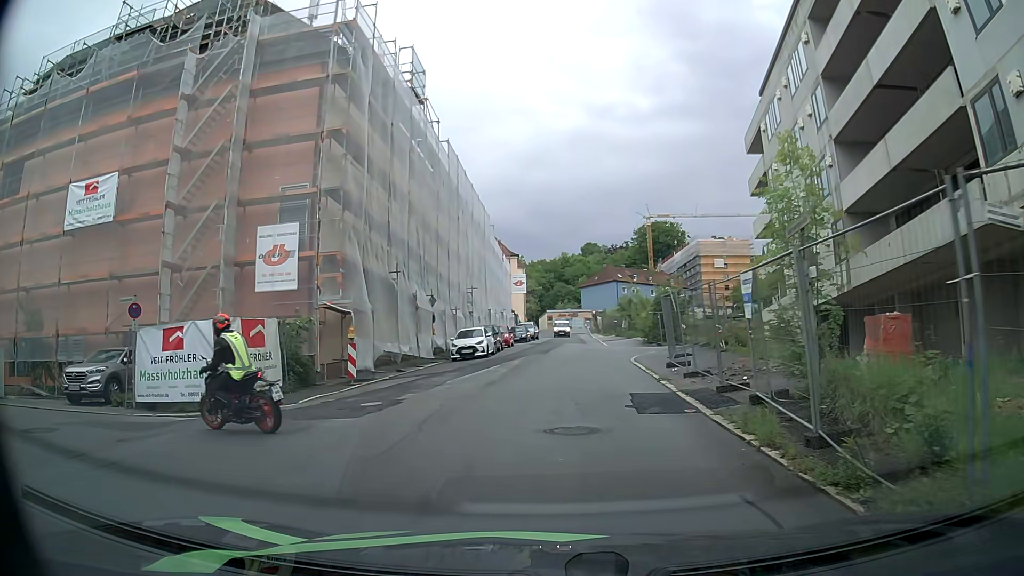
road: residential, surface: asphalt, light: Day
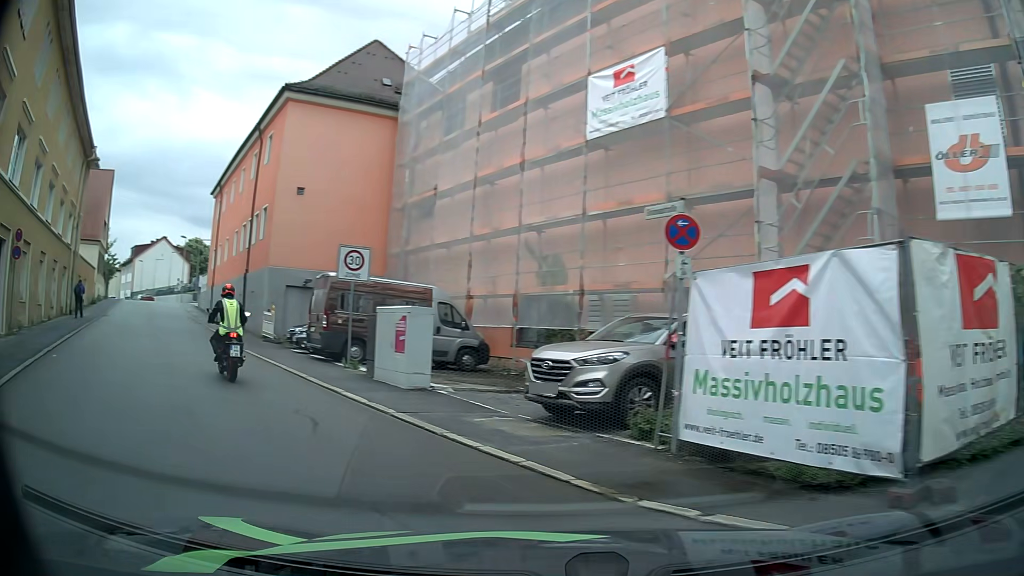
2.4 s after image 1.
(-3.9, +9.5) m; -51°
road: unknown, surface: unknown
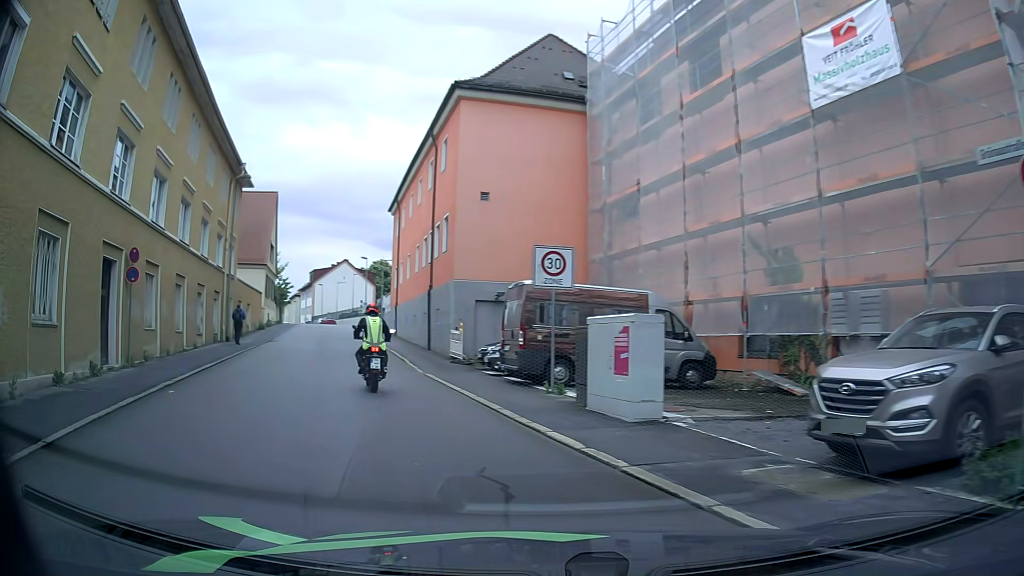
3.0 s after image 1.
(-0.6, +3.0) m; -17°
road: residential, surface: asphalt
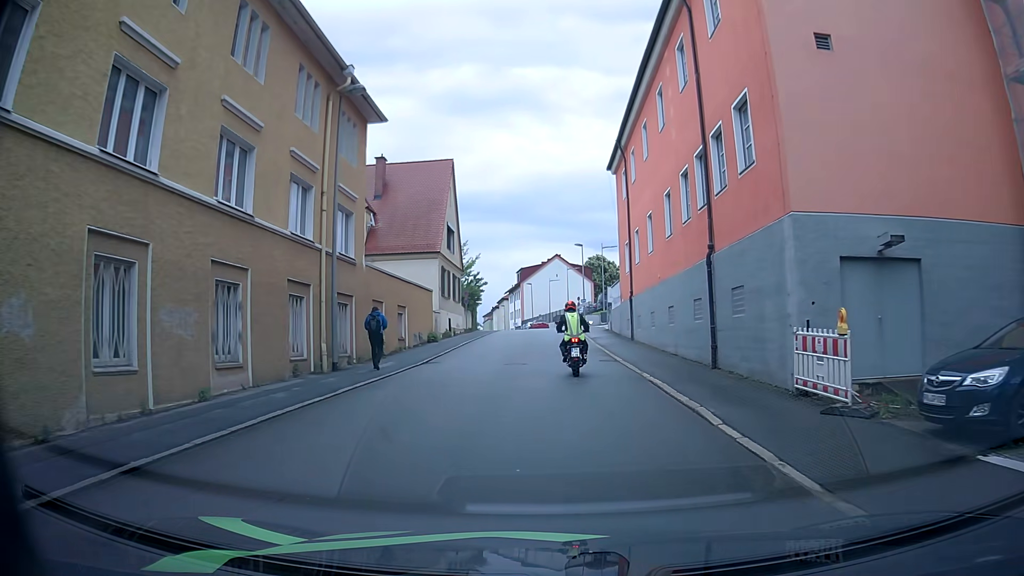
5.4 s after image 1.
(-4.4, +14.7) m; -20°
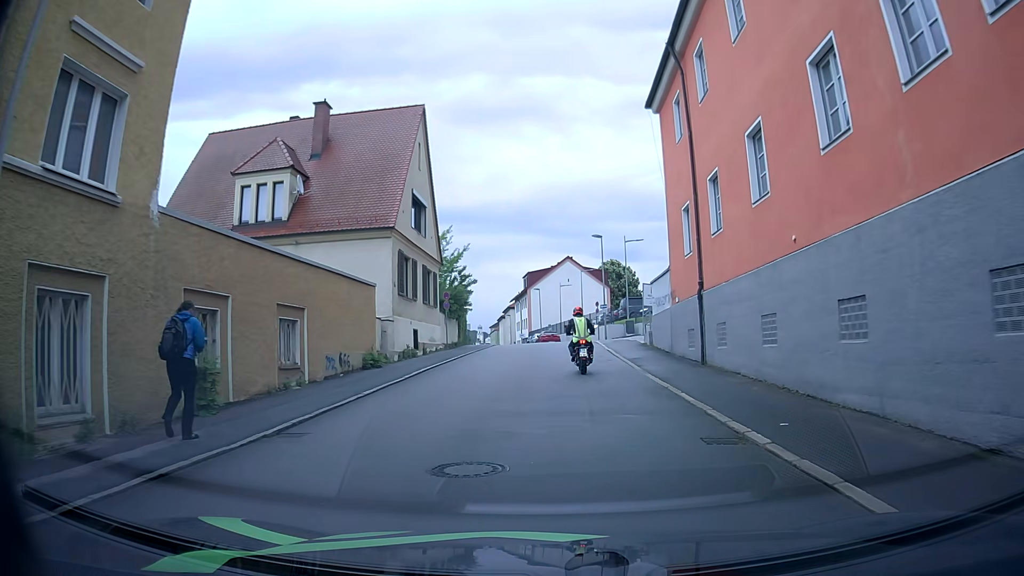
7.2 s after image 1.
(-0.4, +13.5) m; -2°
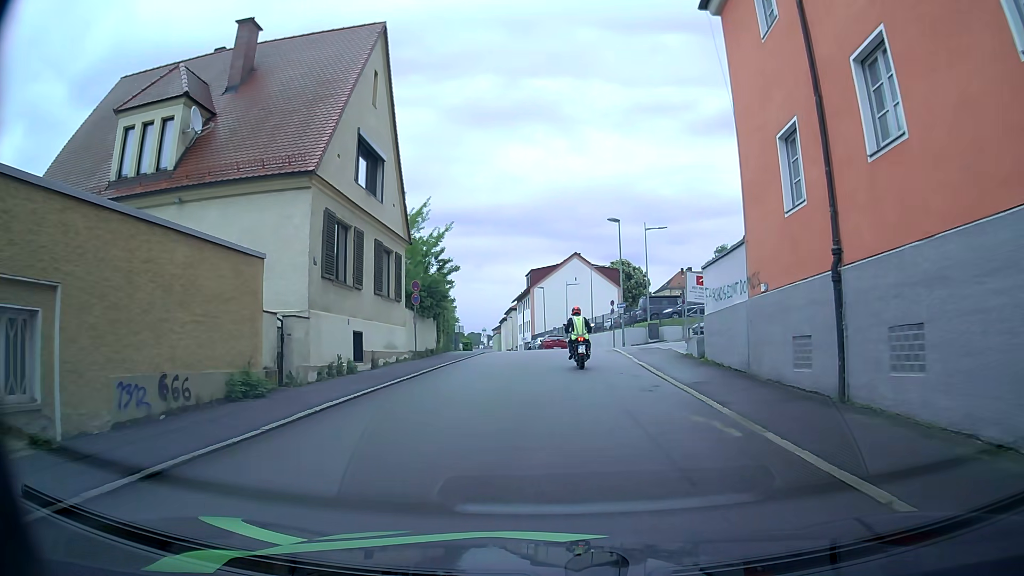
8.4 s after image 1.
(0.0, +9.3) m; -1°
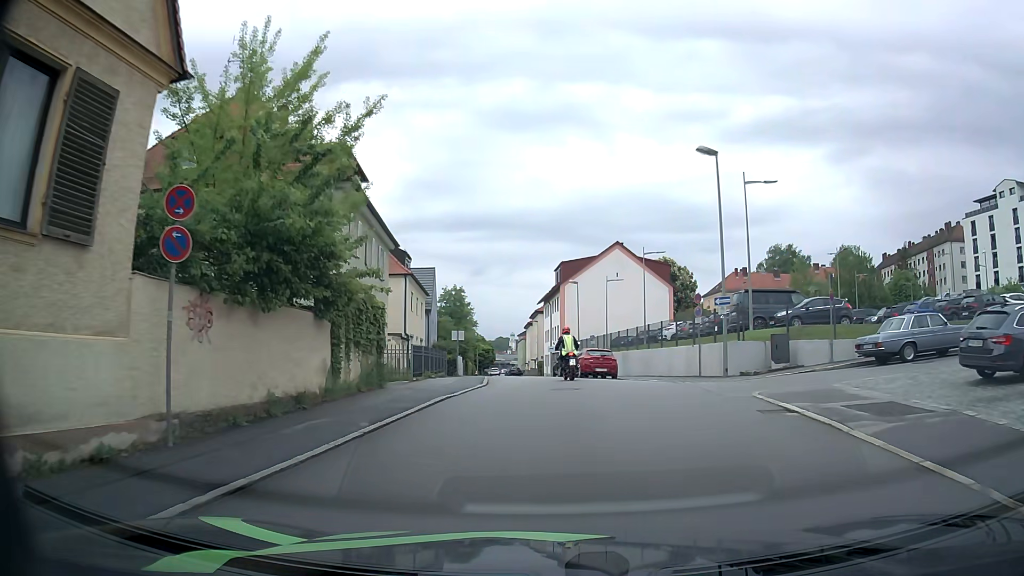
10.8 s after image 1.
(0.0, +18.8) m; -3°
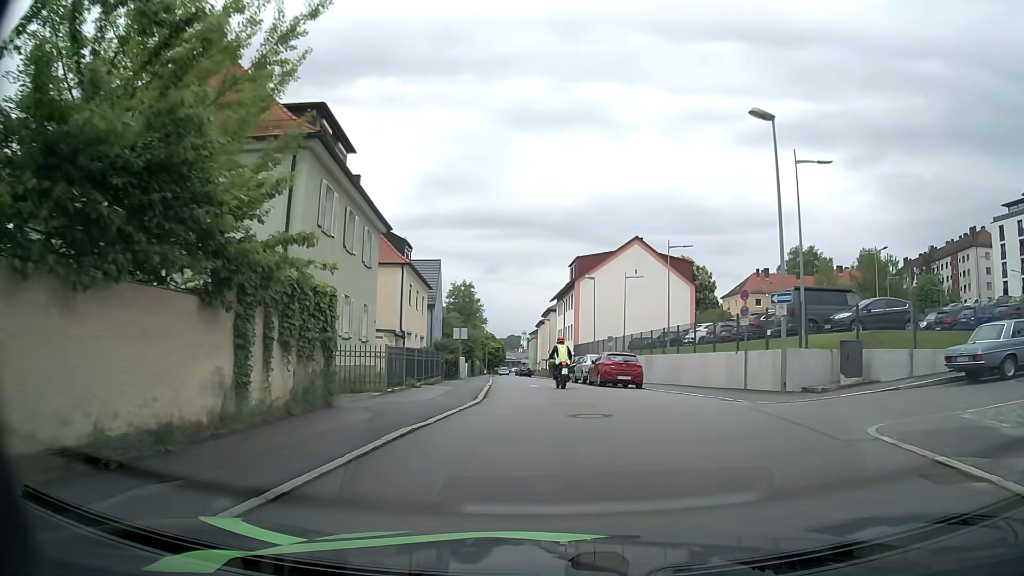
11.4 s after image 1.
(0.0, +4.8) m; 0°
(0, +10) (-1, +20) (-1, +30) (-2, +40) (-3, +50) (-3, +60) (-4, +70) (-5, +80) (-6, +90) (-7, +100) m
